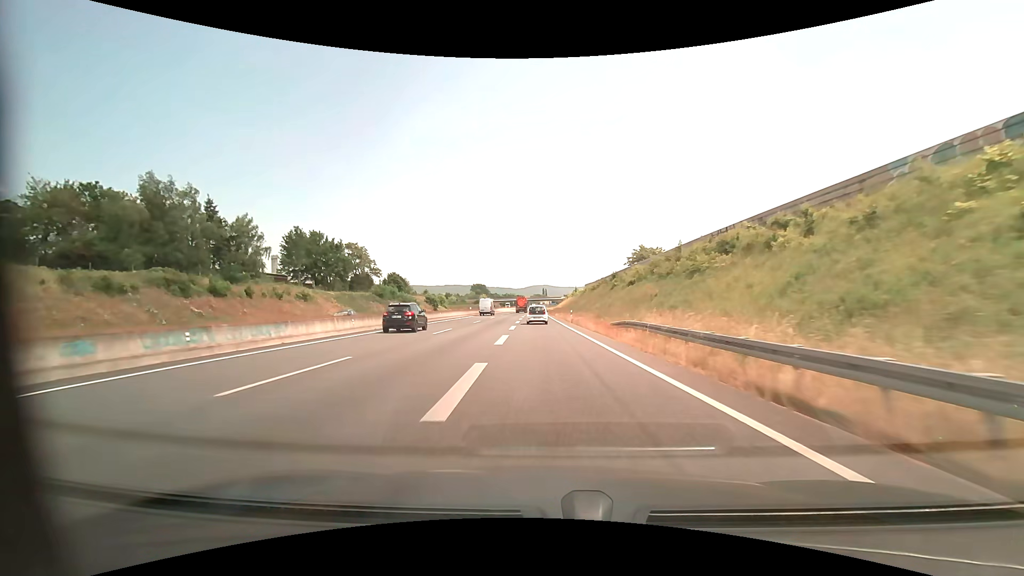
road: motorway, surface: asphalt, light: Day
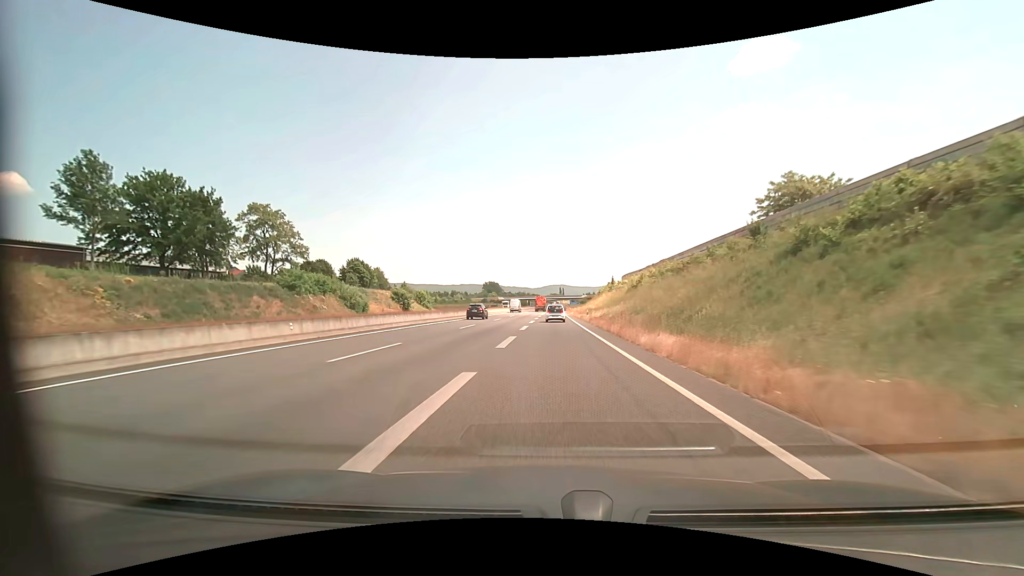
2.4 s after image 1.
(-0.9, +50.4) m; -2°
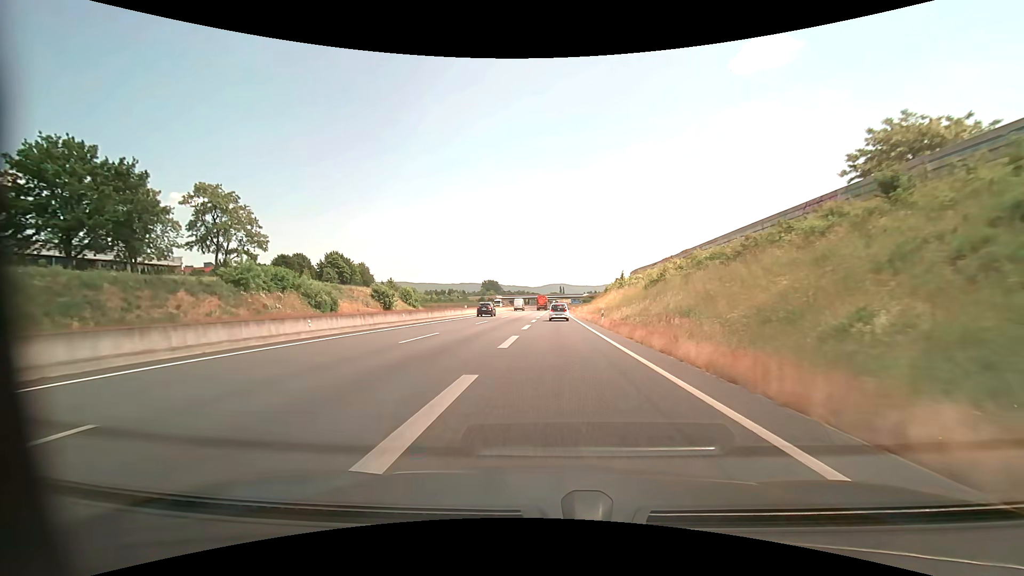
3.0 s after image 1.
(0.0, +12.7) m; 0°
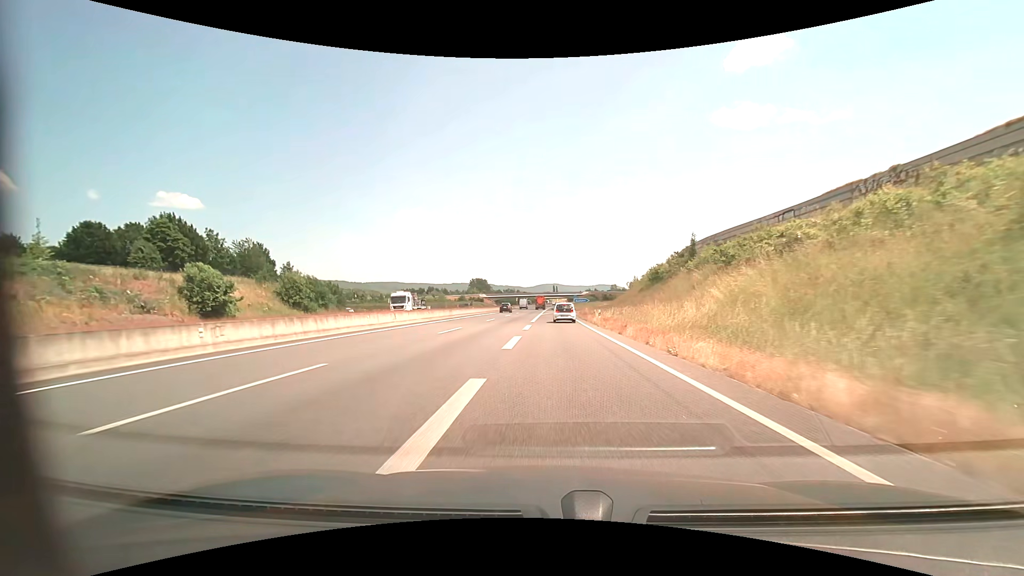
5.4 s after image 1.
(+0.3, +48.6) m; +1°
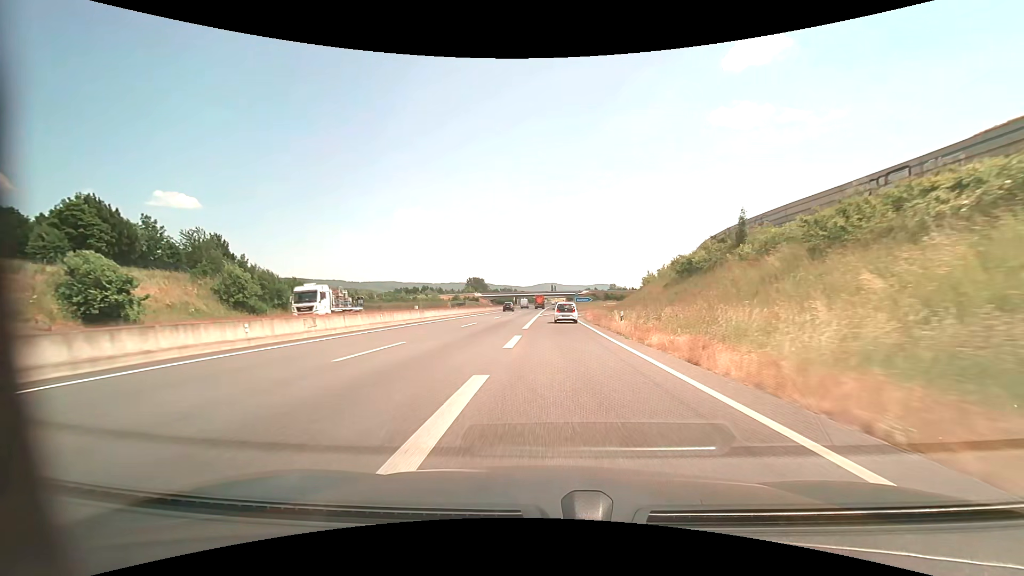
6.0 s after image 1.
(0.0, +11.6) m; 0°
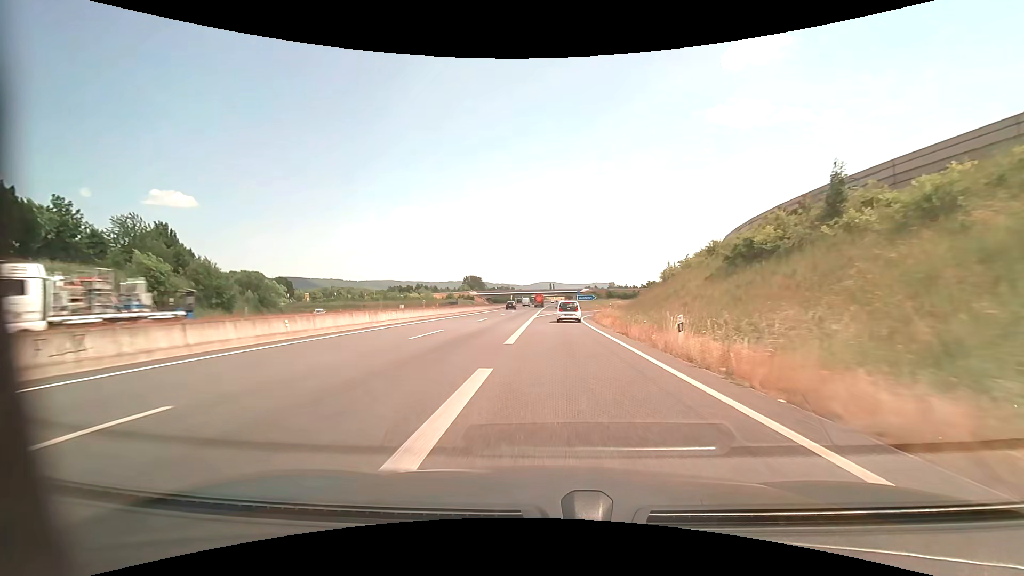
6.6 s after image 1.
(0.0, +11.2) m; 0°
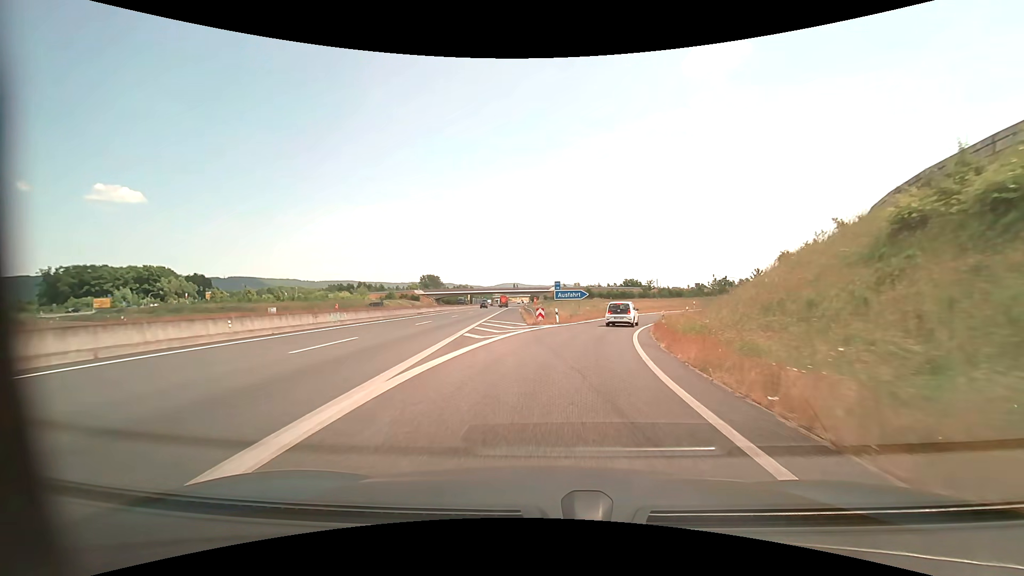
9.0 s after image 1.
(+1.0, +40.6) m; +4°
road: motorway_link
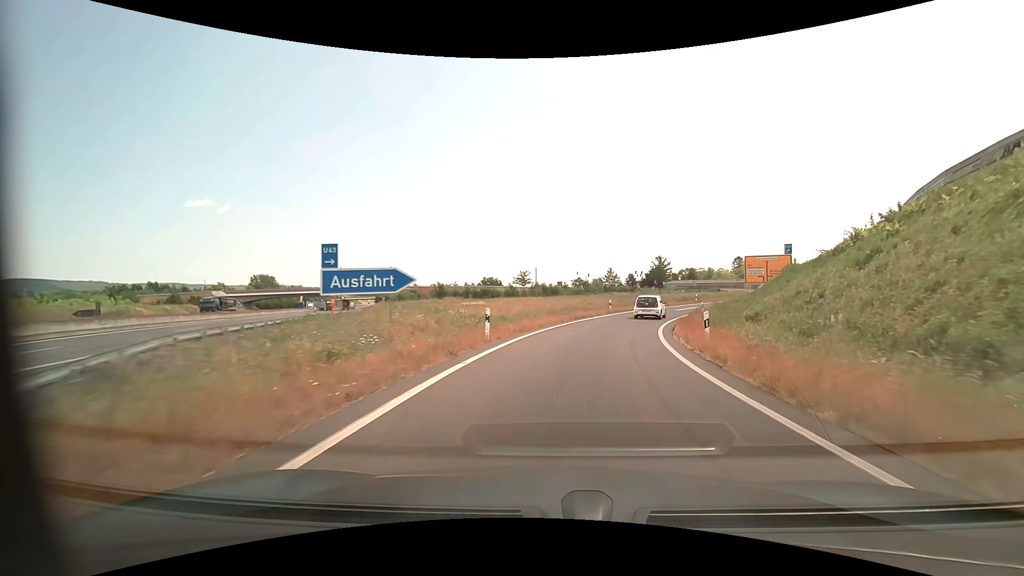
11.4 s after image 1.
(+3.4, +31.9) m; +16°
(+1, +10) (+2, +20) (+5, +30) (+8, +39) (+12, +48) (+18, +56) (+24, +64) (+30, +72) (+37, +79) (+43, +87) m
